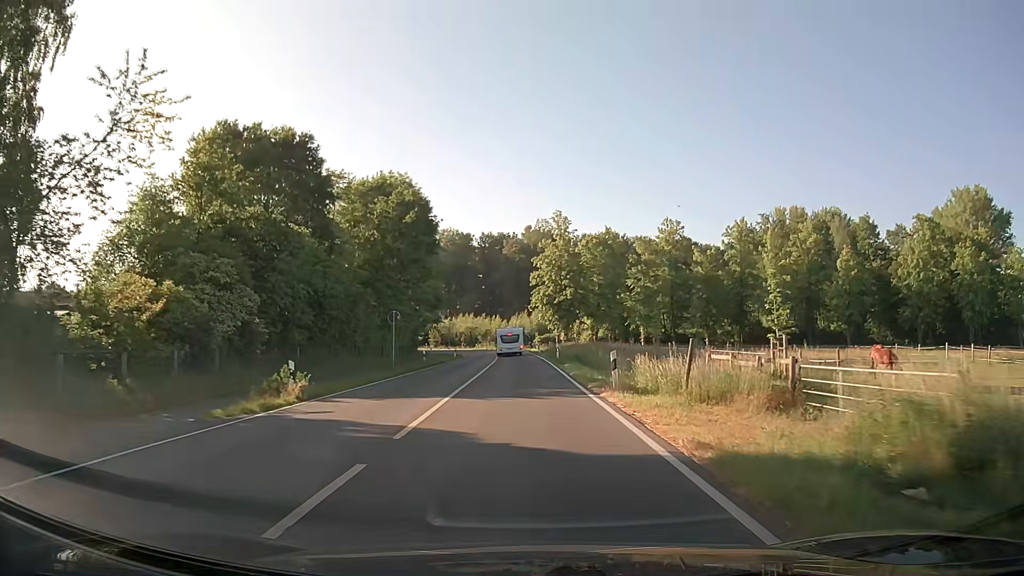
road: secondary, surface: asphalt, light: Day
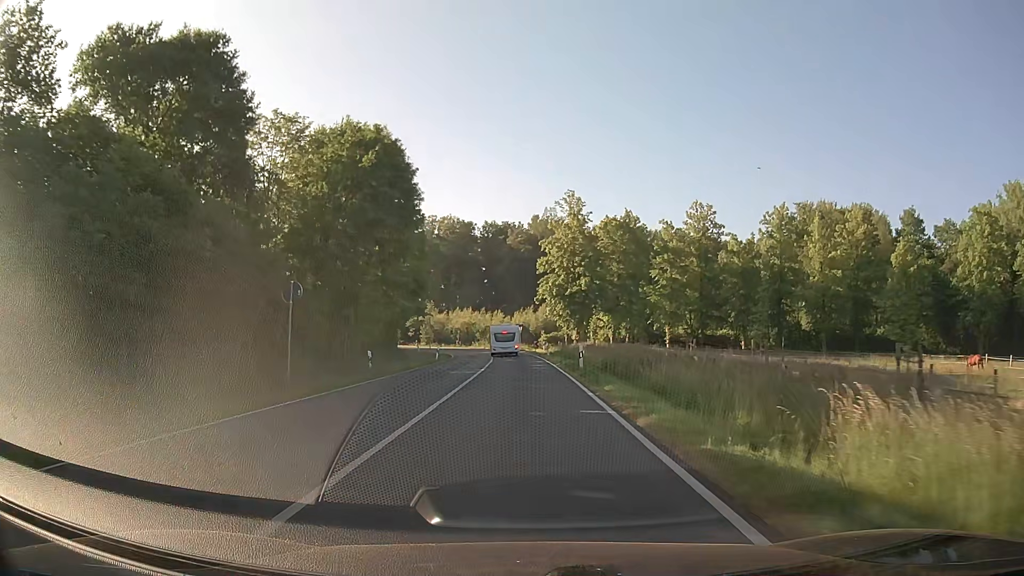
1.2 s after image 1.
(0.0, +15.2) m; 0°
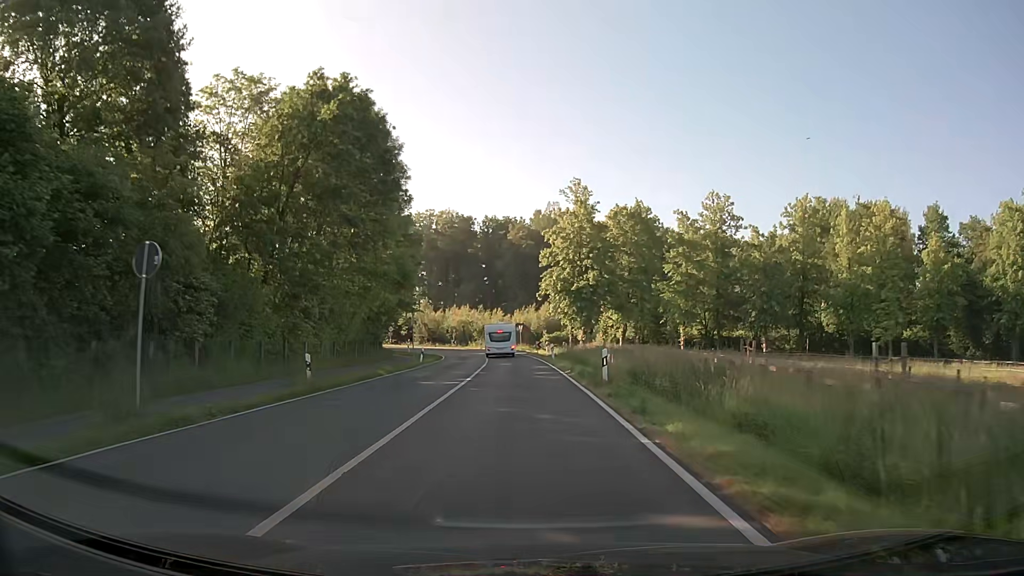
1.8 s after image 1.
(0.0, +7.6) m; 0°
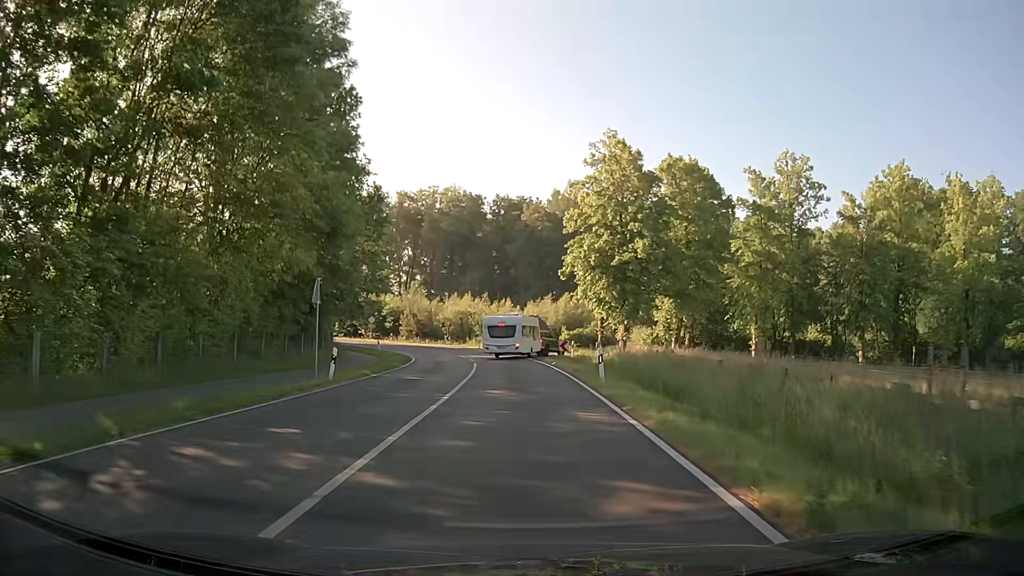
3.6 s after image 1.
(-0.1, +21.0) m; -1°
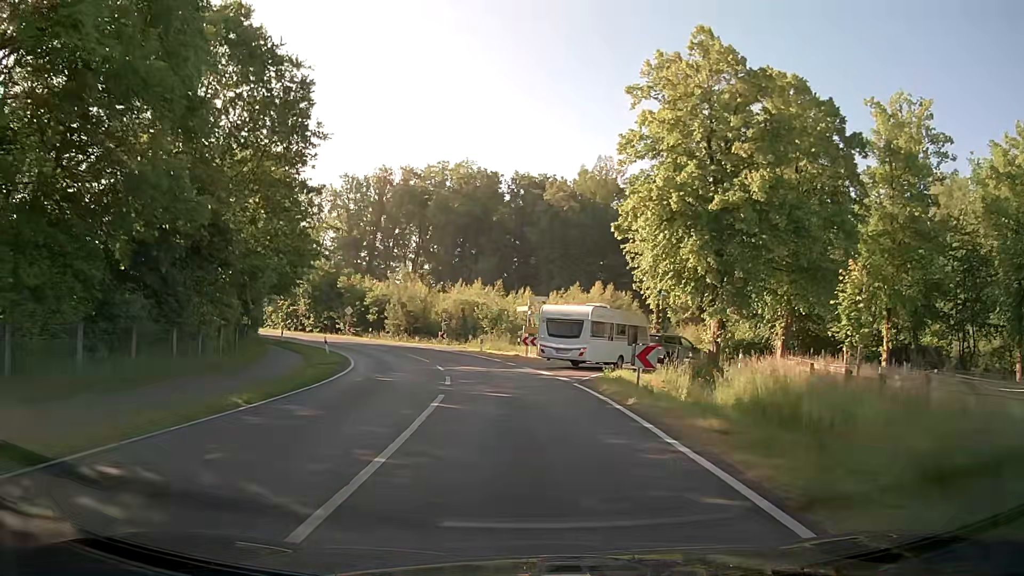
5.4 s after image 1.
(-0.2, +19.5) m; -1°
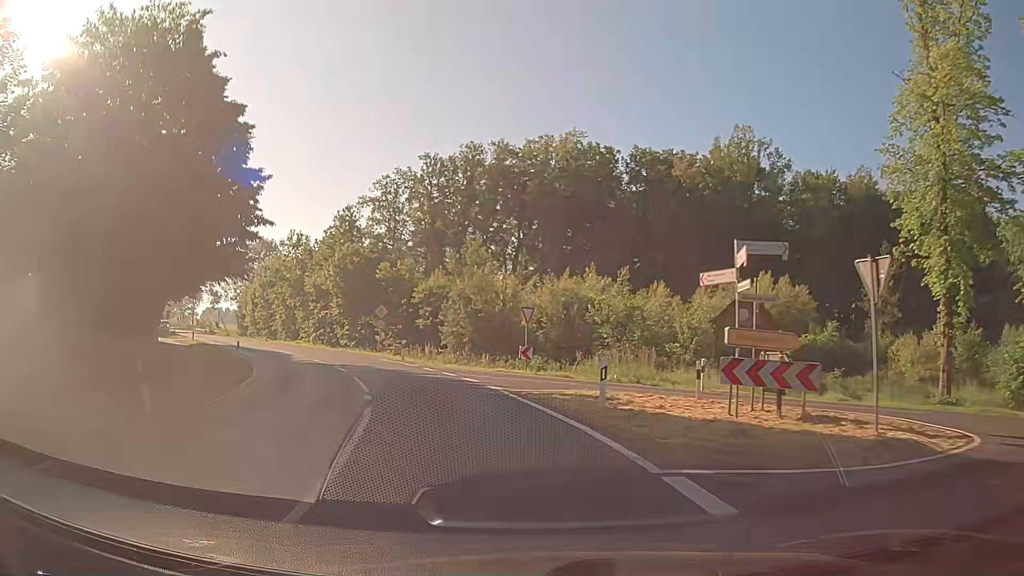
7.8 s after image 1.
(-1.7, +25.4) m; -10°
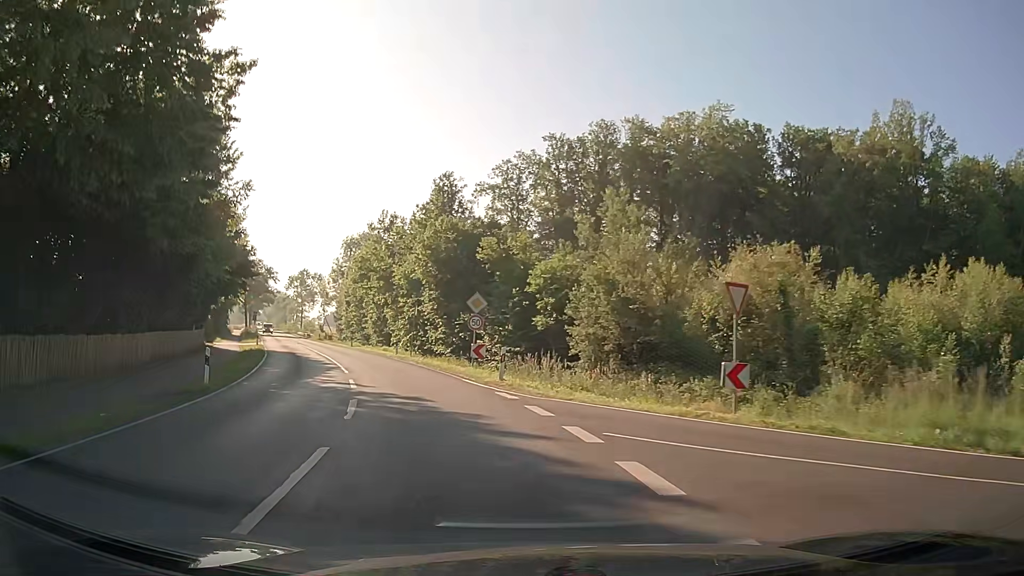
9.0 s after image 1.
(-1.3, +14.0) m; -11°
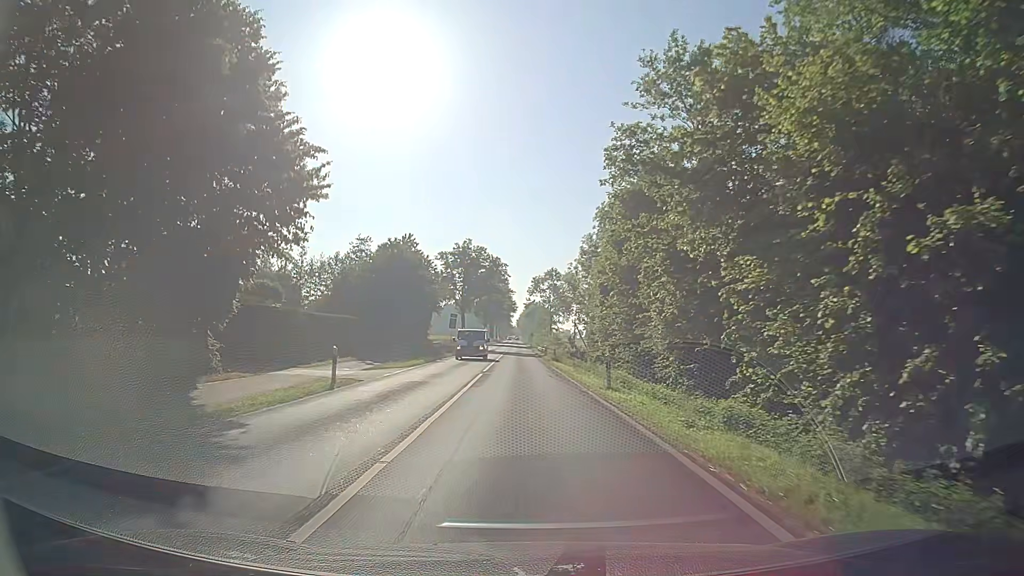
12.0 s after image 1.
(-8.4, +35.3) m; -22°
